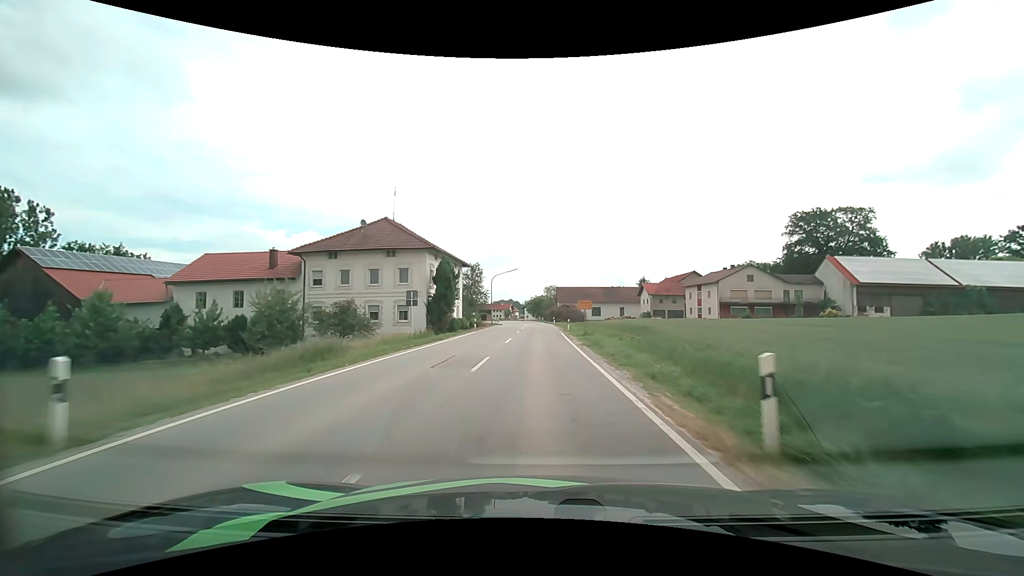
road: secondary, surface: asphalt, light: Day
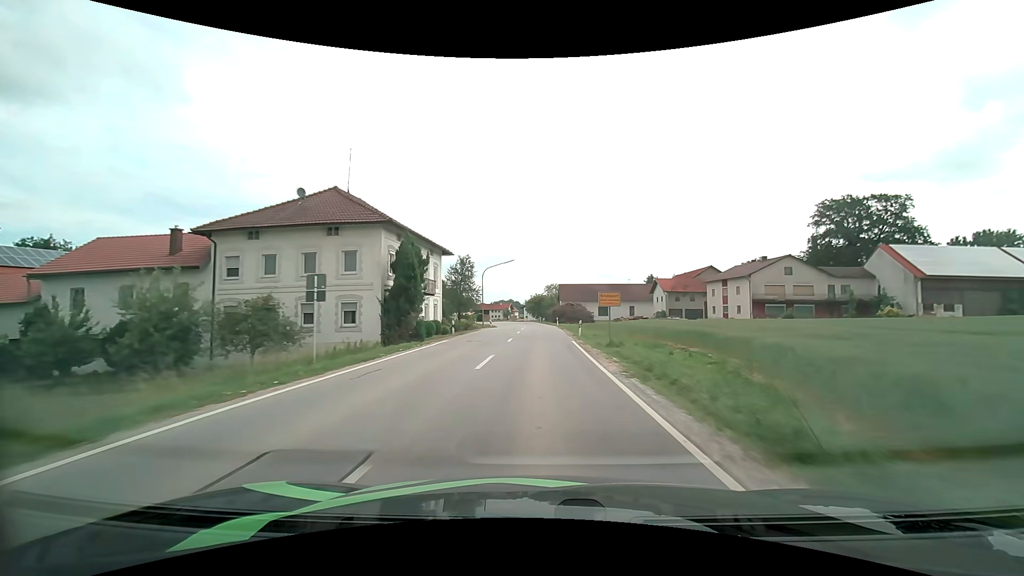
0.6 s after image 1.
(0.0, +11.0) m; 0°
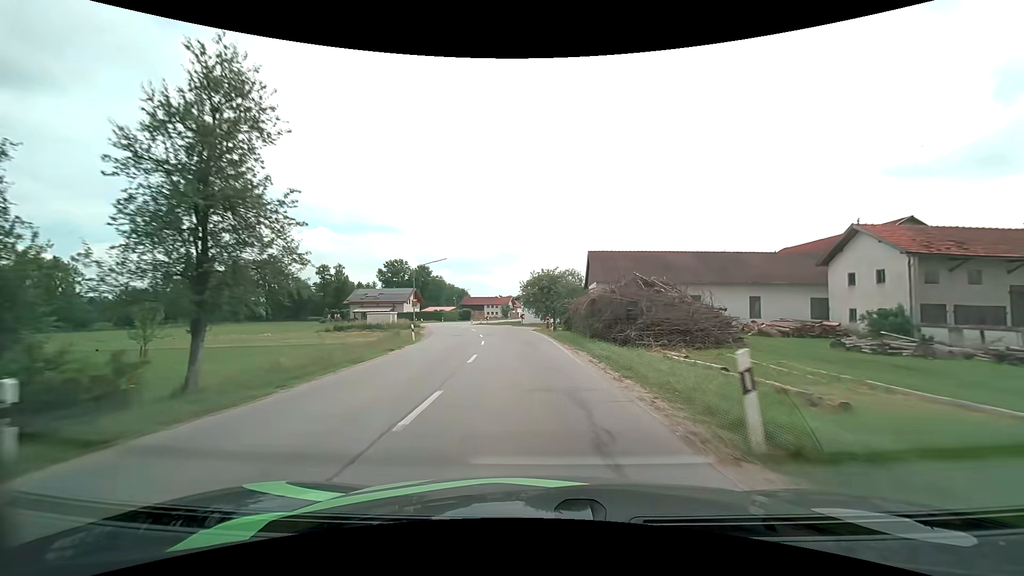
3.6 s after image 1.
(+0.1, +53.6) m; -1°
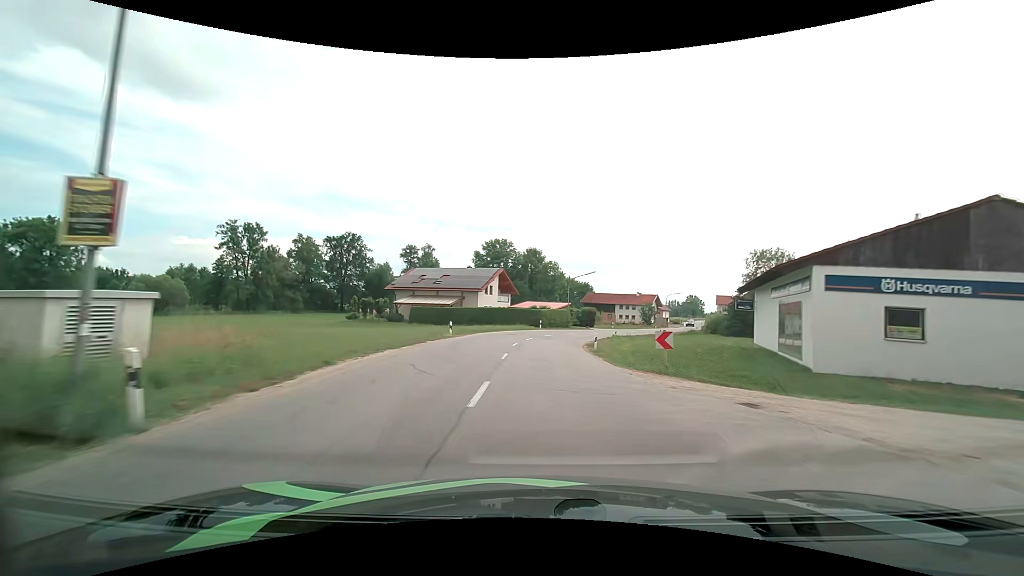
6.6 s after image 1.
(-6.0, +49.7) m; -14°
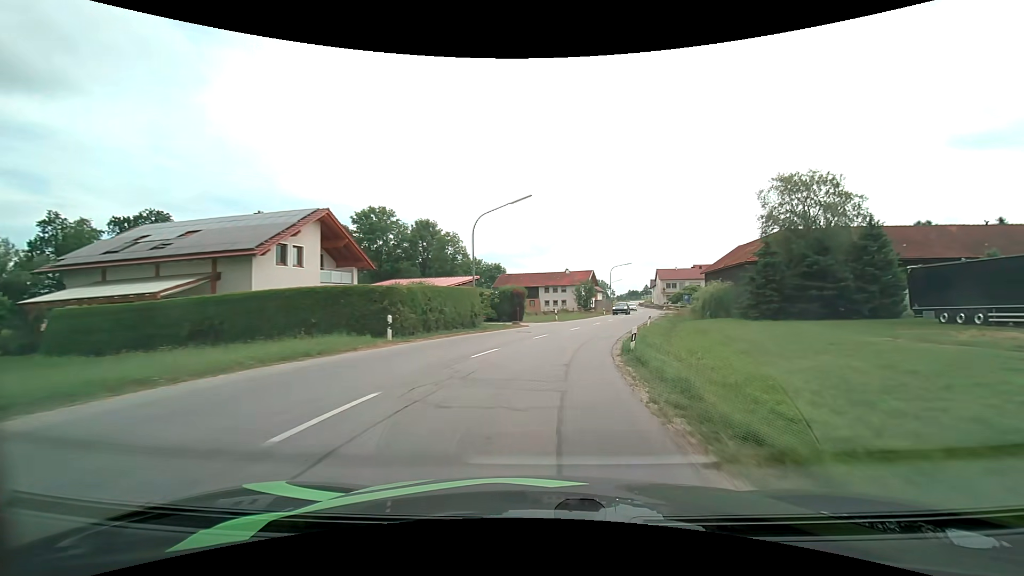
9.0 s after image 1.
(+2.2, +36.7) m; +10°
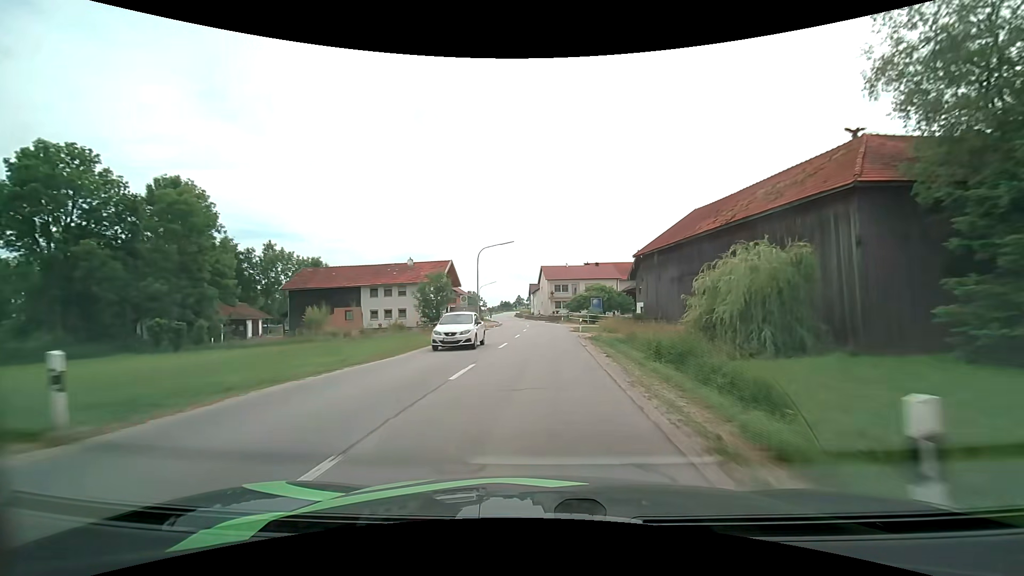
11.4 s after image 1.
(+5.4, +36.7) m; +15°
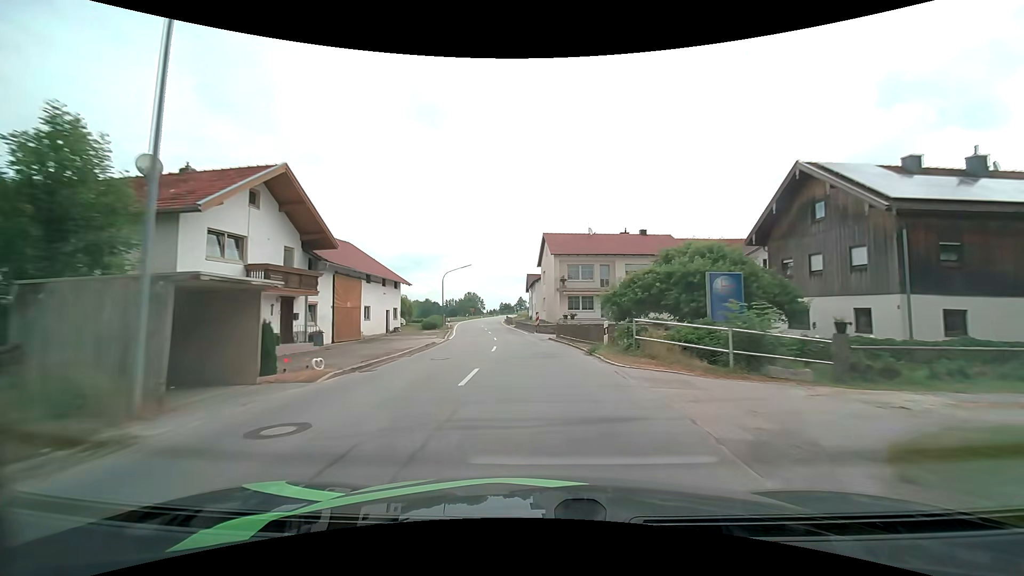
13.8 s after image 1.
(+0.4, +39.2) m; -1°
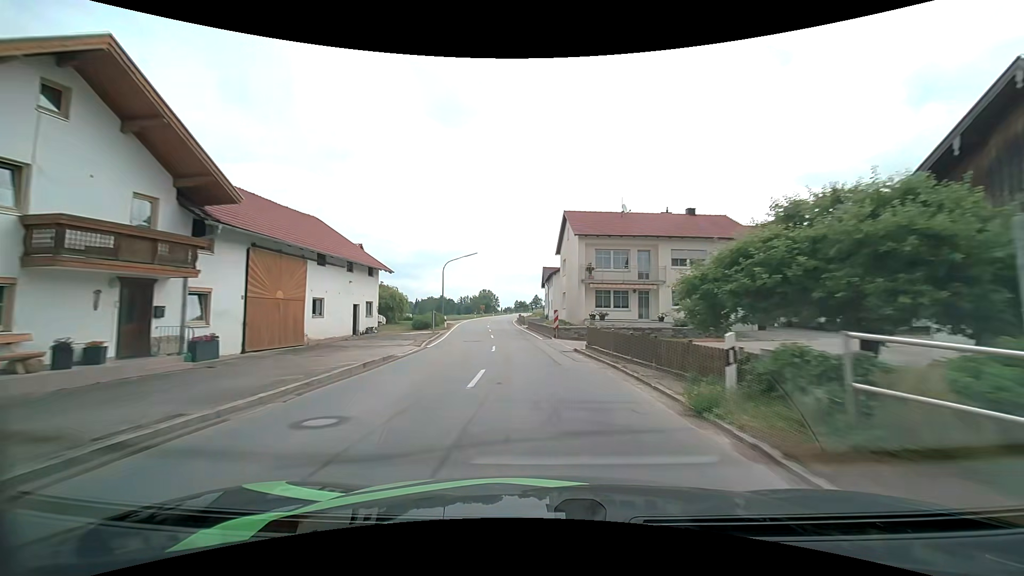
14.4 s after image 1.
(-0.2, +9.9) m; -2°
(0, +10) (-1, +20) (-2, +30) (-2, +40) (-3, +50) (-4, +60) (-5, +70) (-5, +80) (-5, +90) (-5, +100) m
